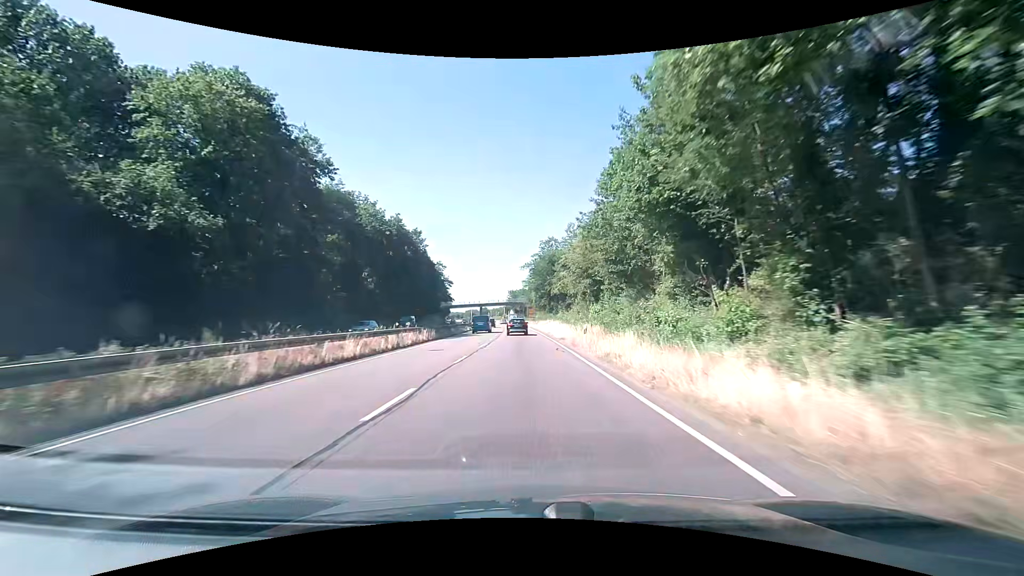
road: trunk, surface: asphalt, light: Day
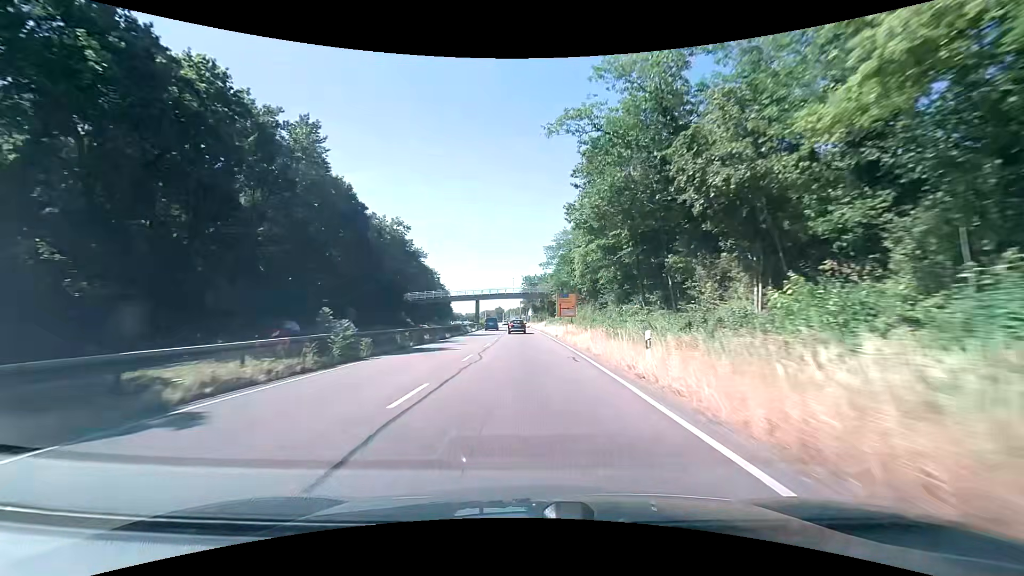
(-0.7, +62.0) m; -1°
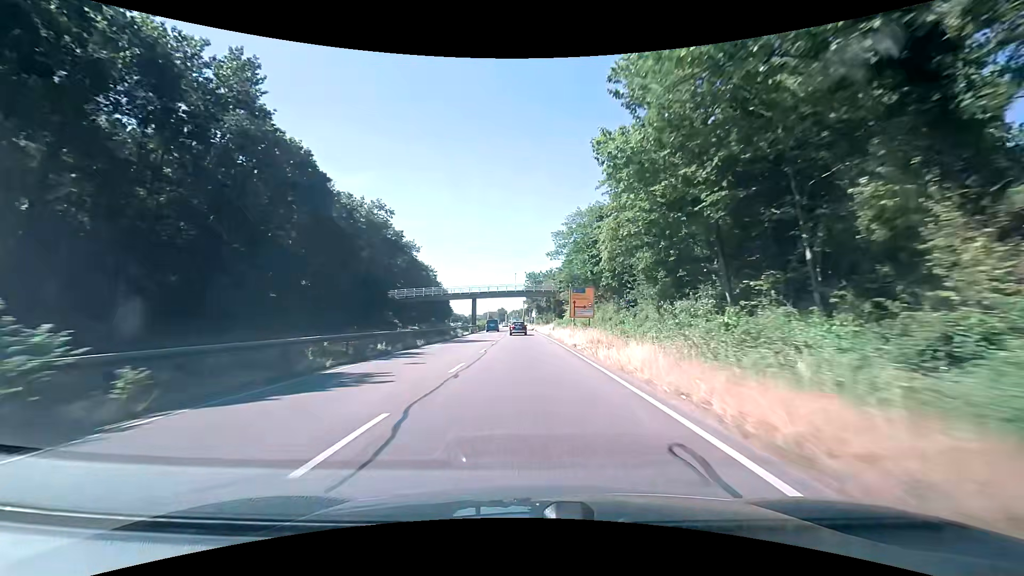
(-0.1, +12.3) m; -1°
